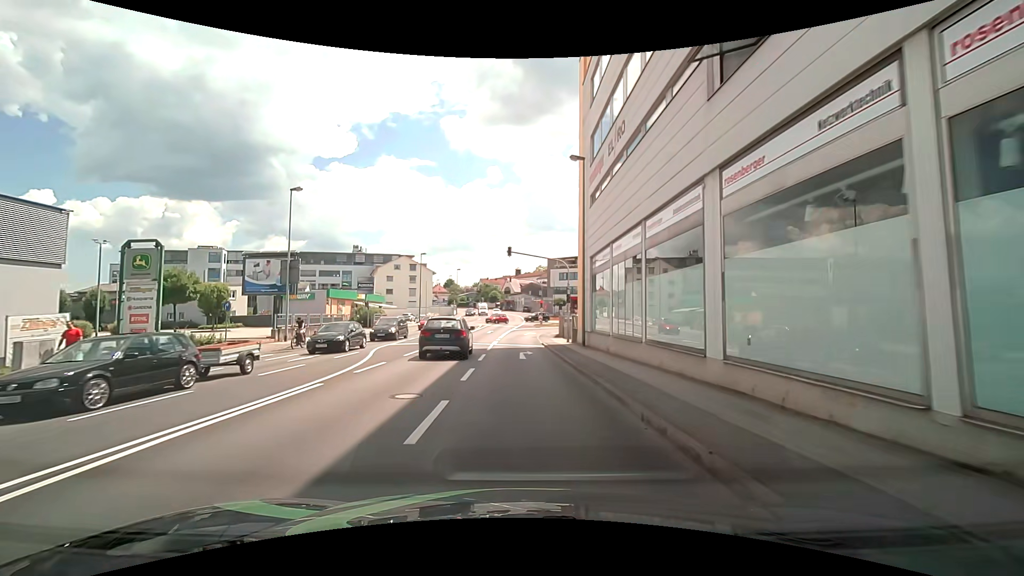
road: tertiary_link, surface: asphalt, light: Day
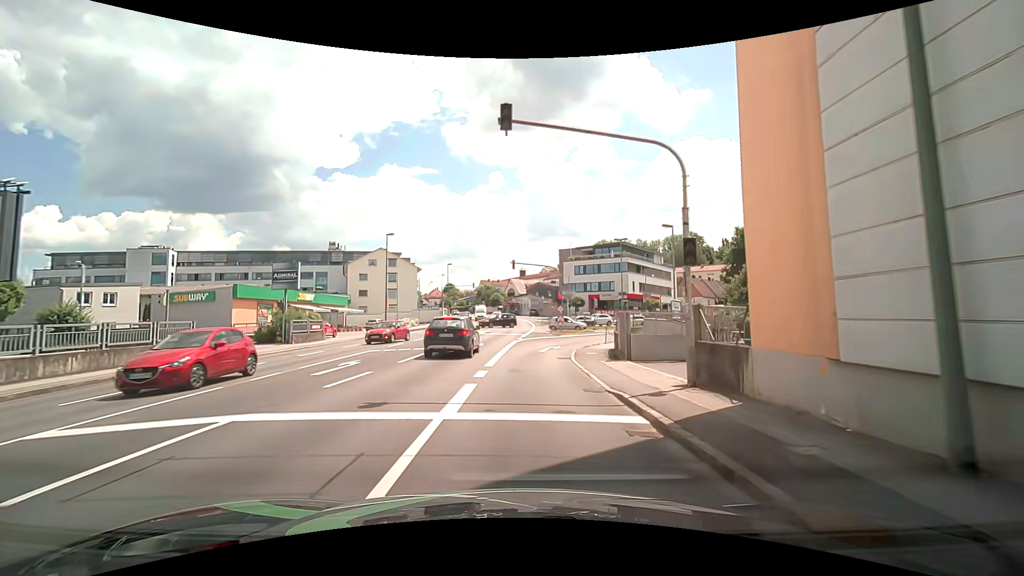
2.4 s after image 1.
(-0.2, +21.7) m; -1°
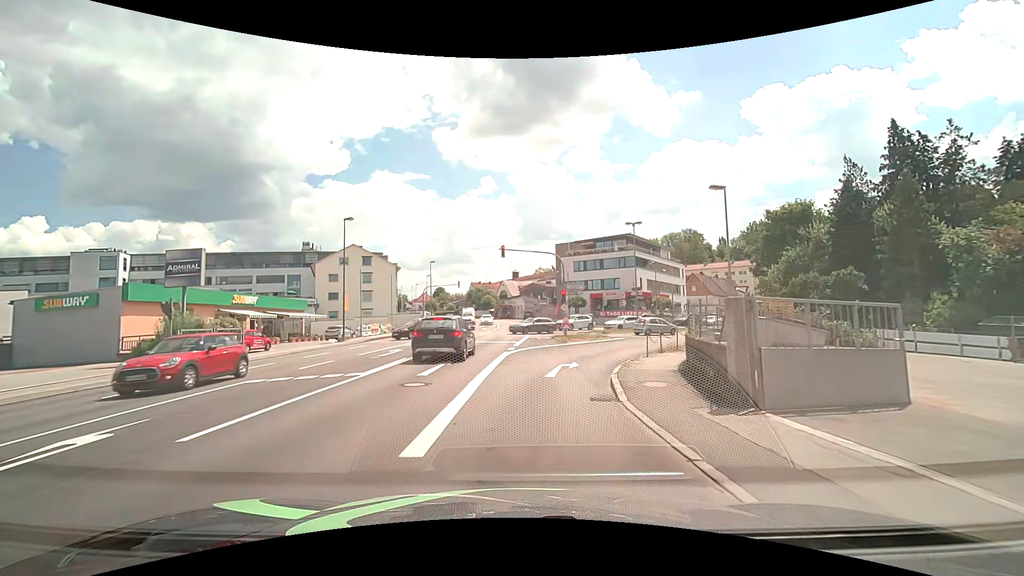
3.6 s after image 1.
(+0.1, +10.4) m; +1°
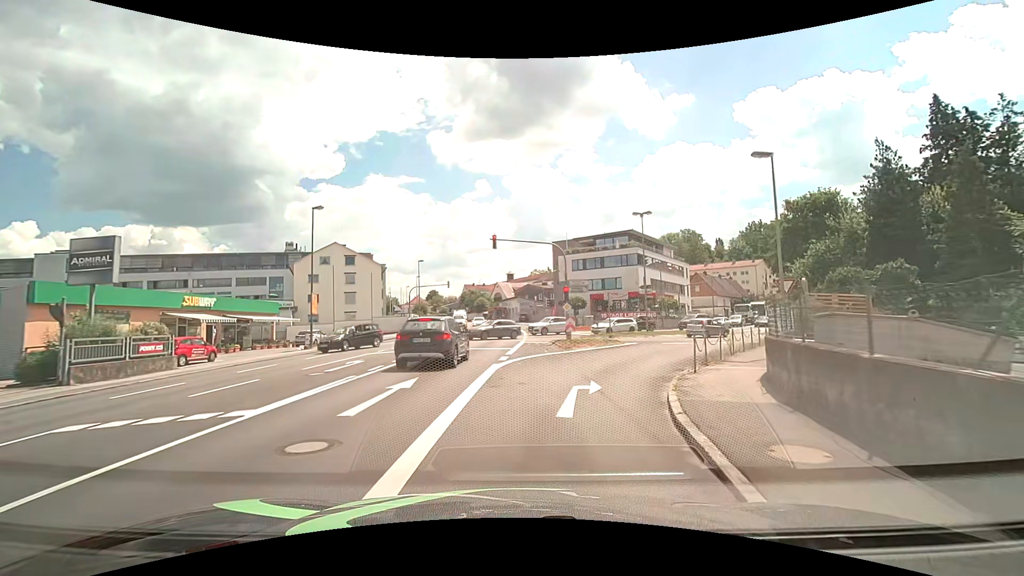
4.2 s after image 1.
(0.0, +5.4) m; +1°
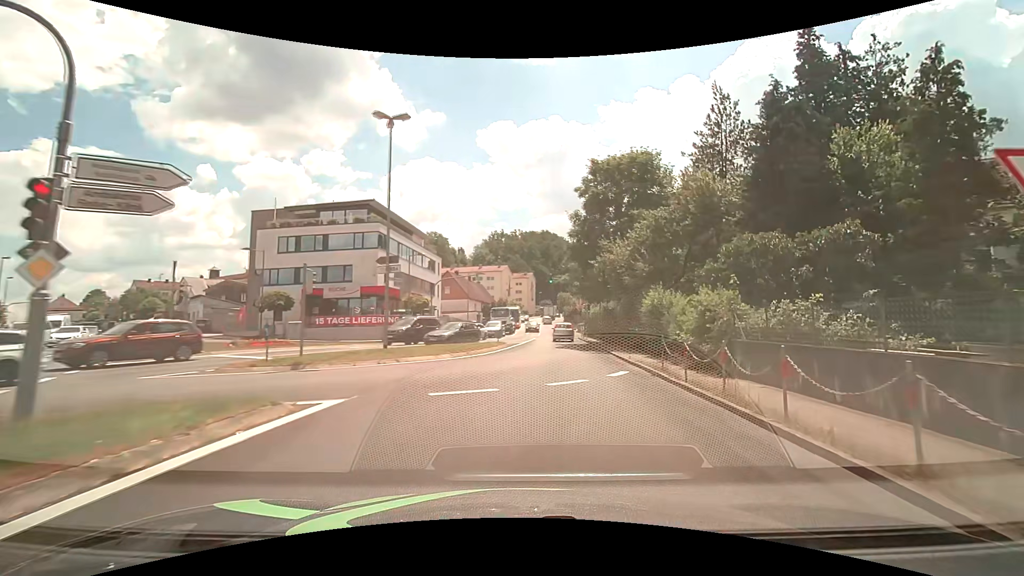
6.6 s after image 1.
(+4.3, +21.5) m; +28°
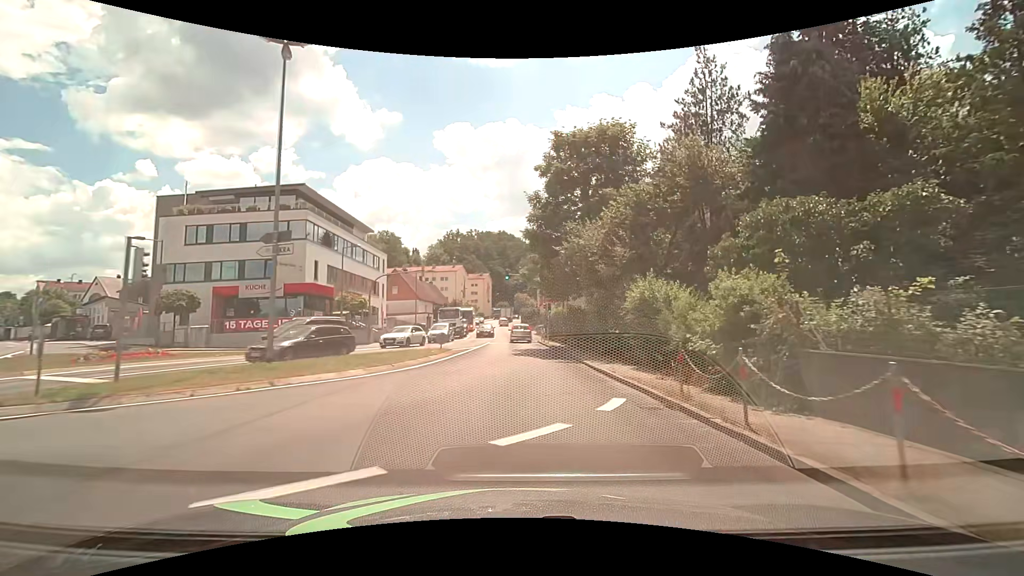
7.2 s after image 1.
(+0.4, +5.7) m; +6°
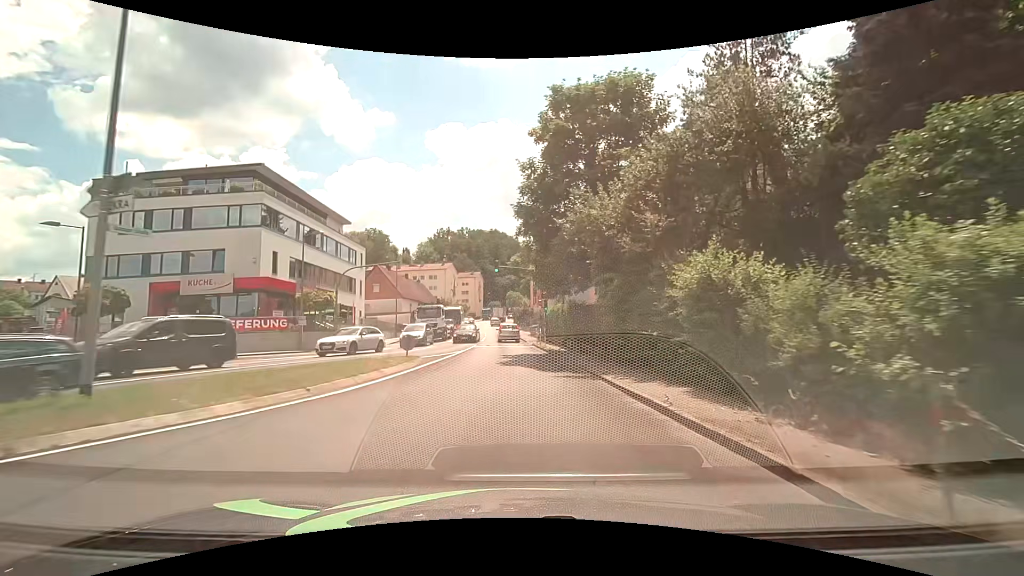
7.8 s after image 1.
(+0.1, +5.8) m; +1°
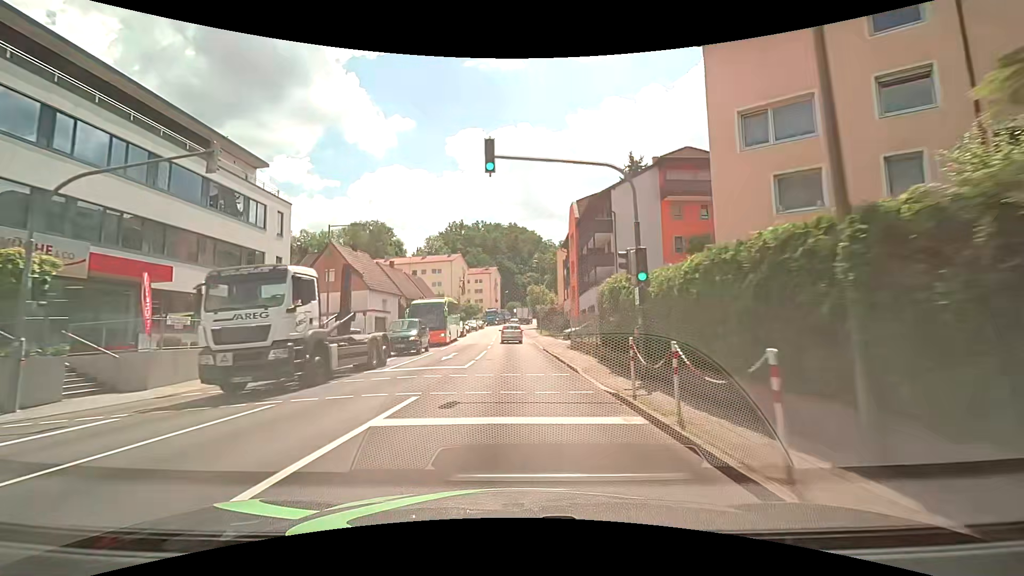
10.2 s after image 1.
(-0.3, +24.4) m; -3°
(0, +10) (0, +20) (0, +30) (0, +40) (0, +50) (0, +60) (0, +70) (0, +80) (+1, +90) (+2, +100) m
